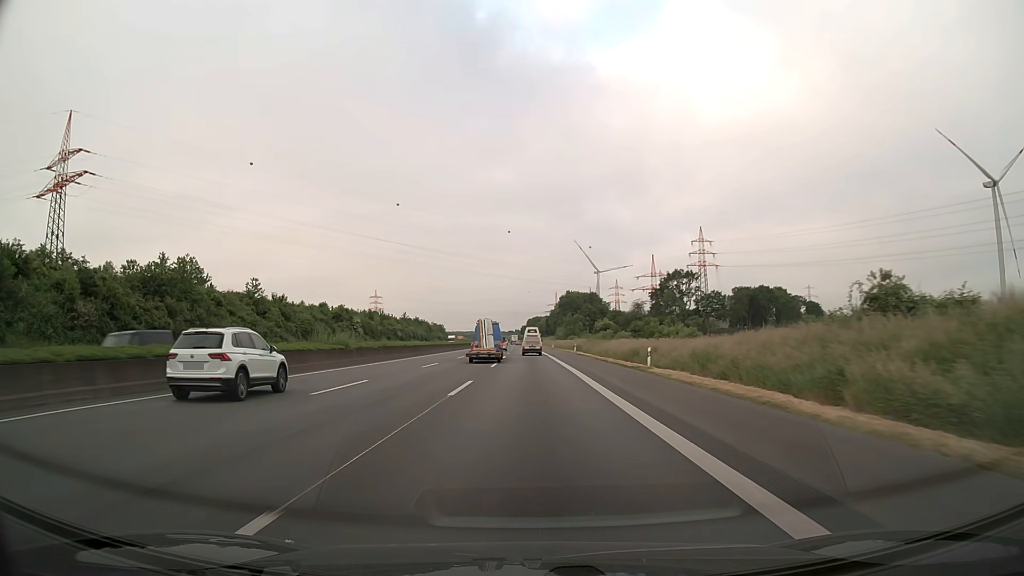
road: motorway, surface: asphalt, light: Day
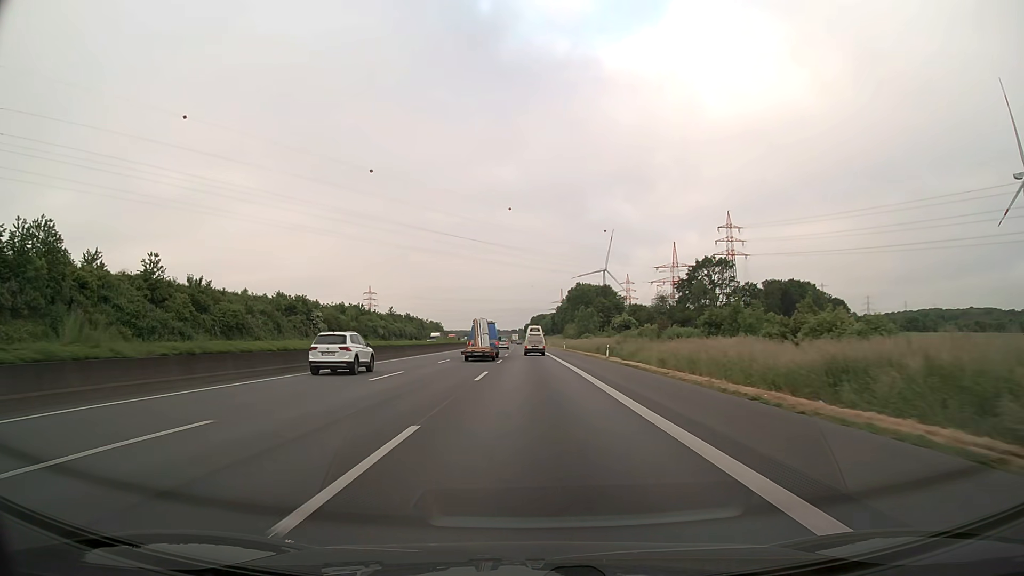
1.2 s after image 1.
(-0.1, +30.4) m; 0°
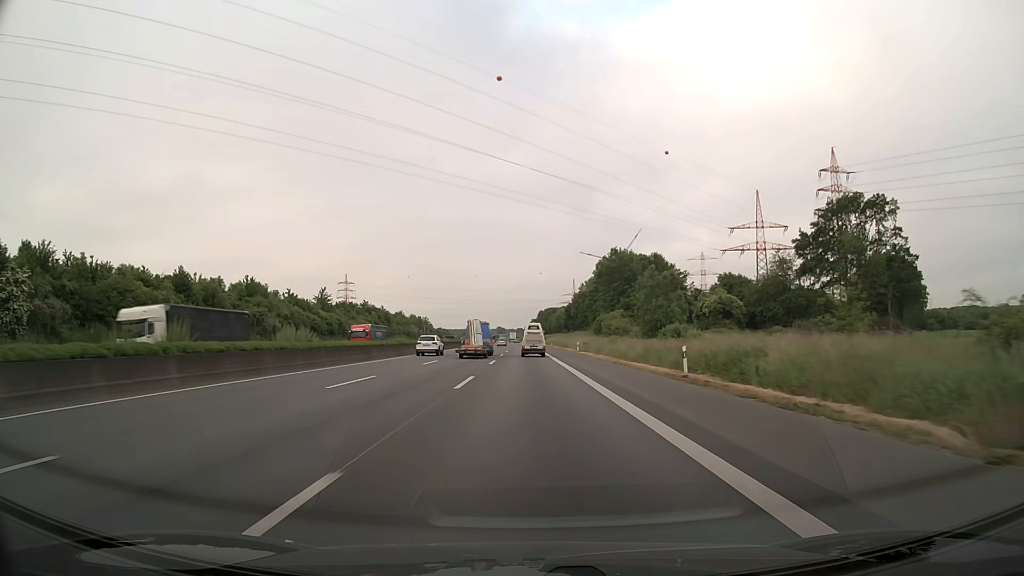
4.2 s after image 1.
(-0.2, +76.0) m; -1°
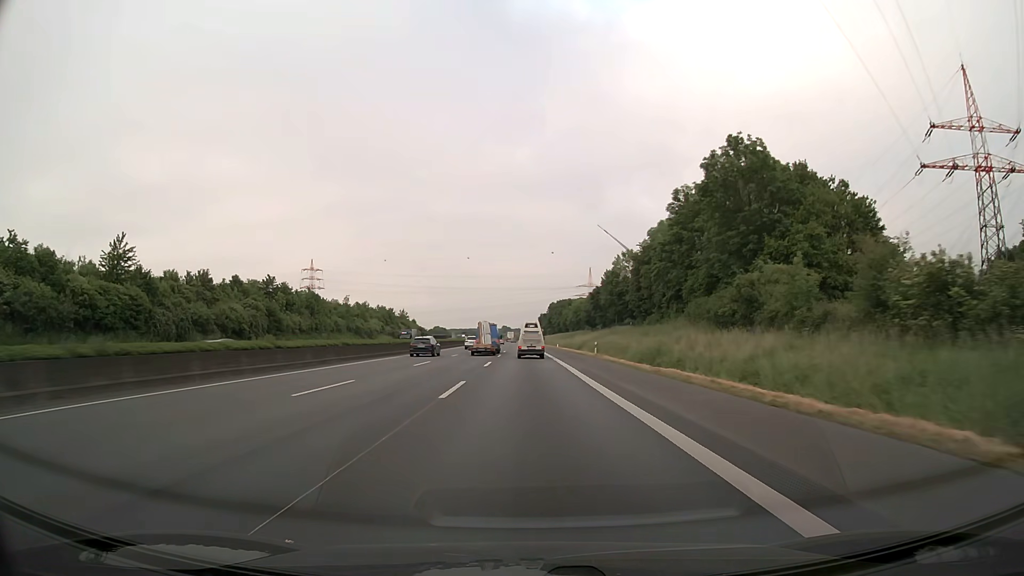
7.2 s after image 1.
(-0.5, +74.8) m; -1°
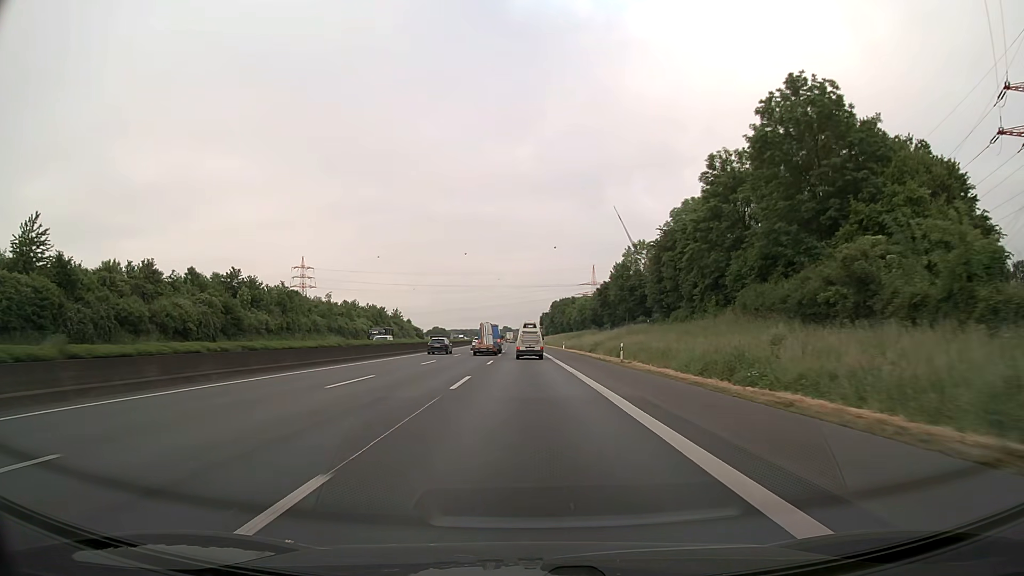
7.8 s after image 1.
(0.0, +14.8) m; 0°
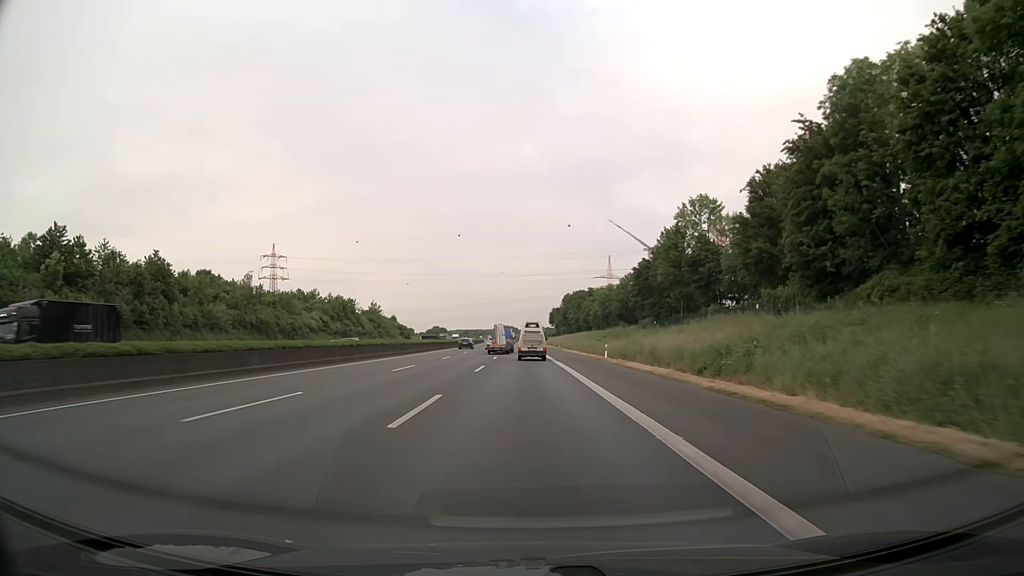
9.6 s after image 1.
(-0.2, +44.1) m; -1°
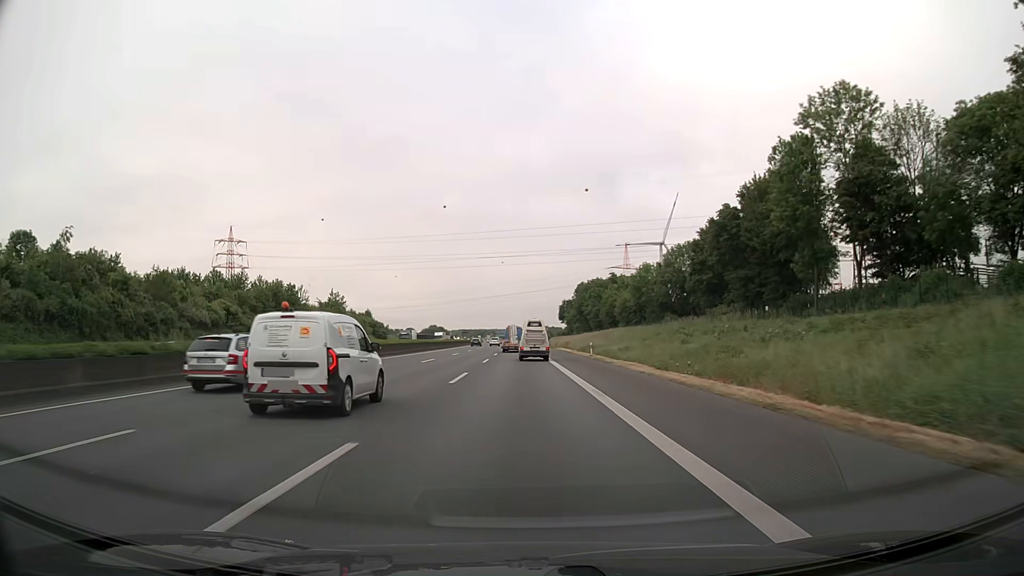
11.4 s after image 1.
(-0.1, +43.7) m; 0°
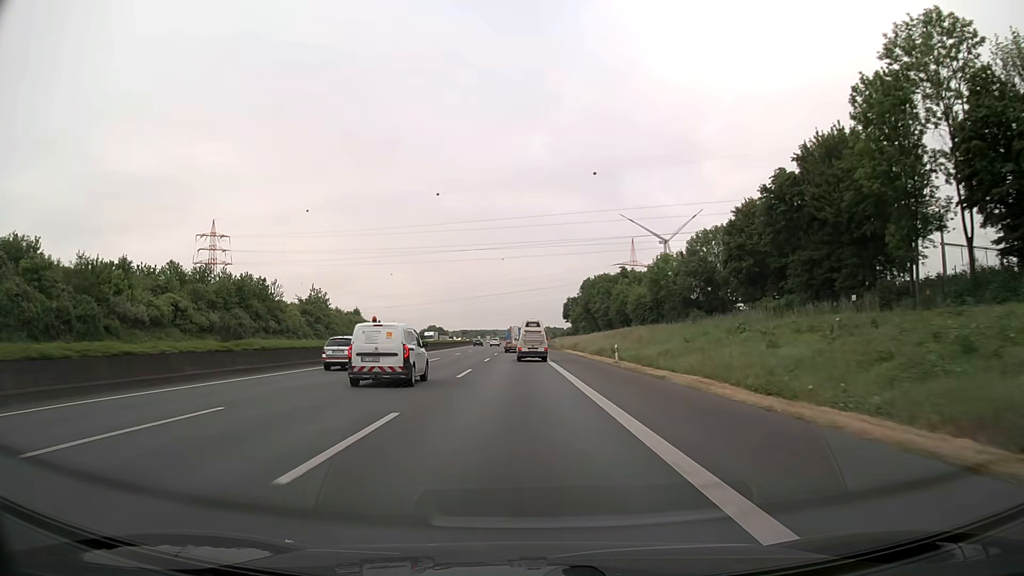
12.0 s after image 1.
(0.0, +14.5) m; 0°
(0, +10) (0, +20) (0, +30) (0, +40) (0, +50) (-1, +60) (-1, +70) (-1, +80) (-1, +90) (-2, +100) m
